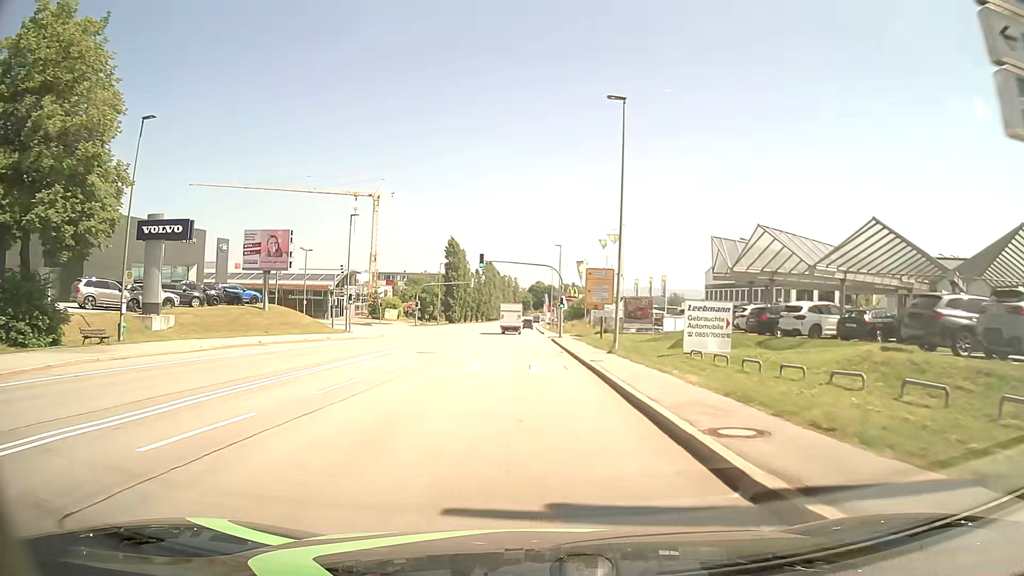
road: secondary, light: Day
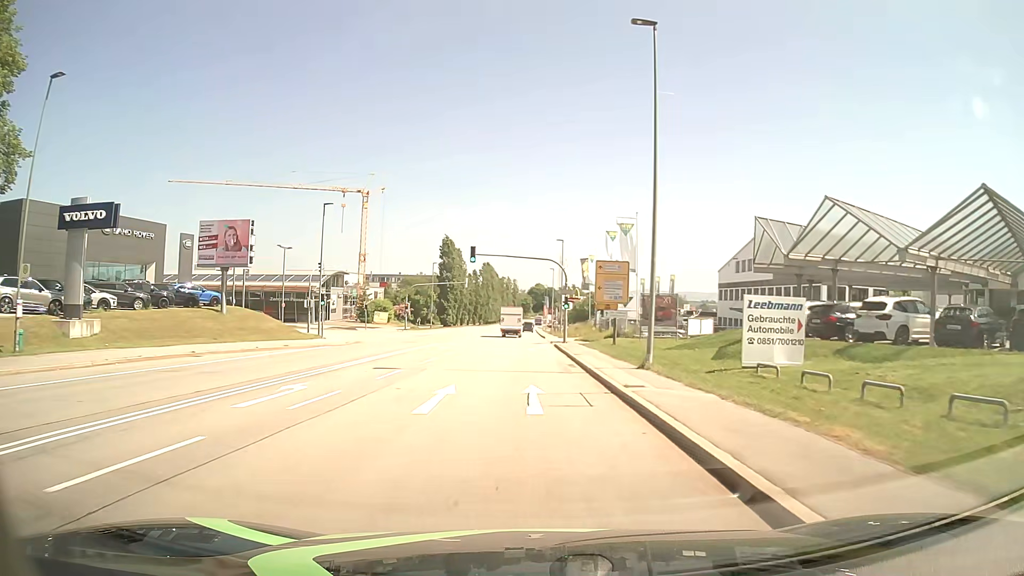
(+0.1, +7.7) m; +1°
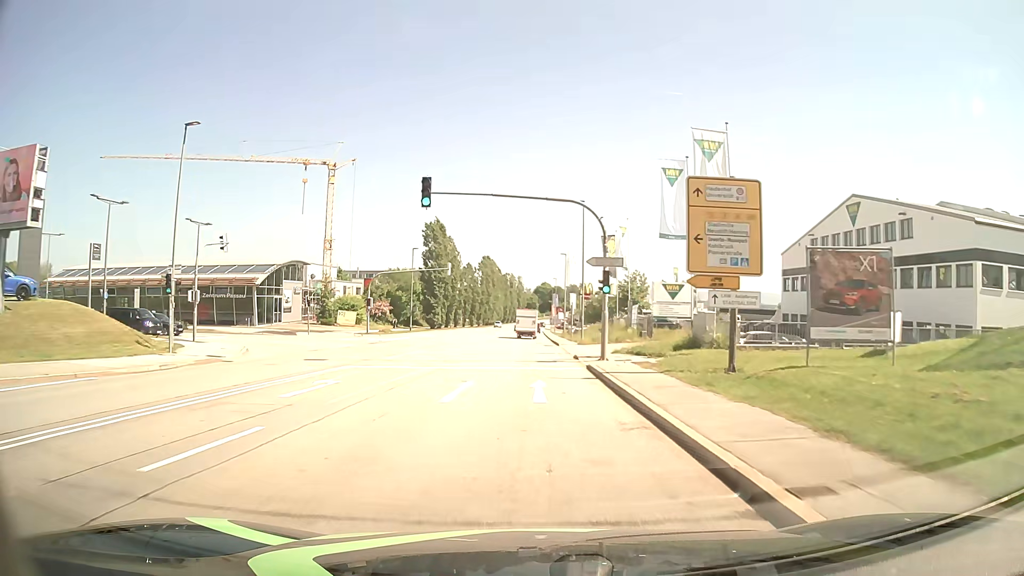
(-0.3, +23.0) m; -1°
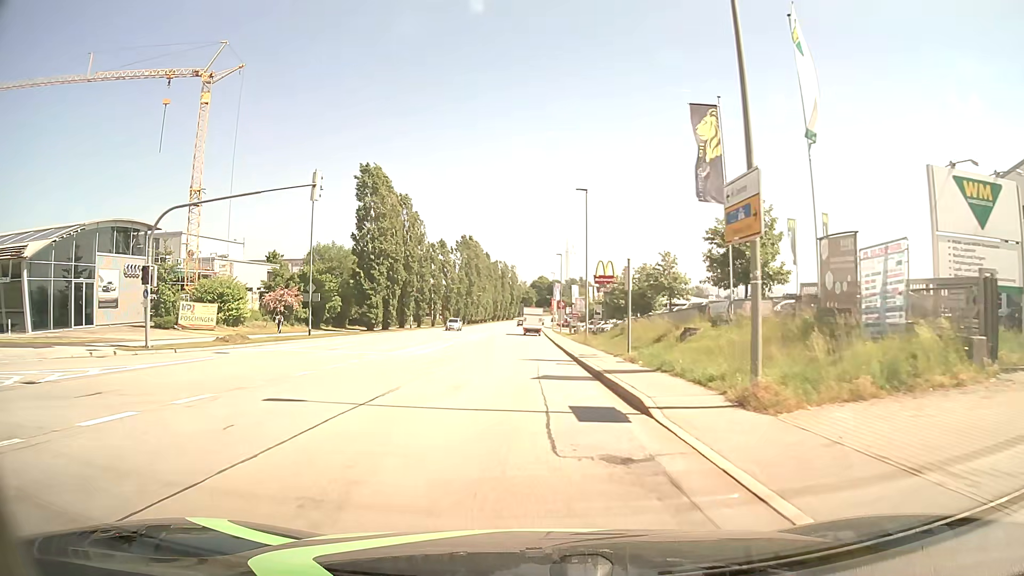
(+0.2, +38.3) m; 0°
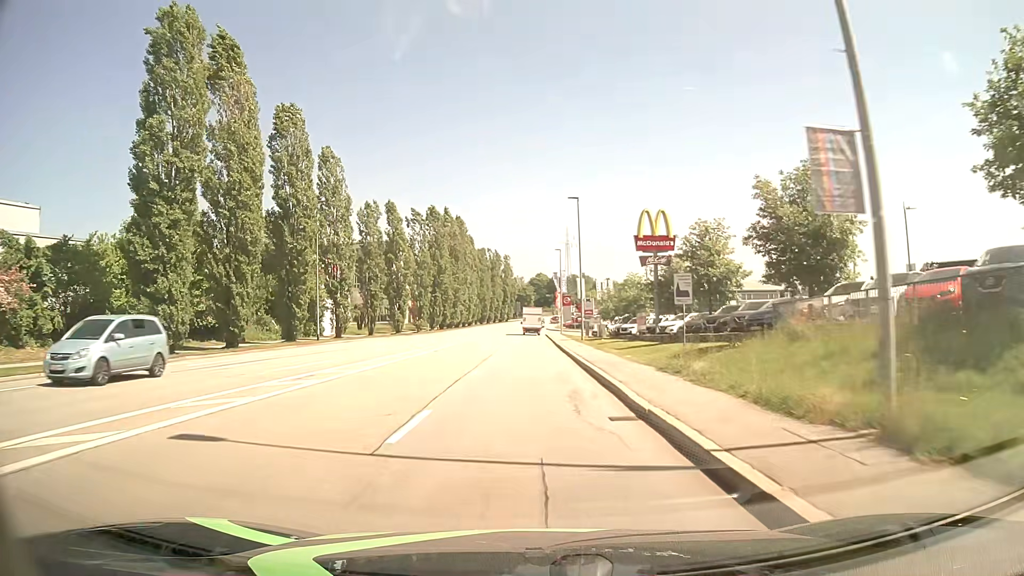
(0.0, +38.3) m; 0°
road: tertiary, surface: asphalt
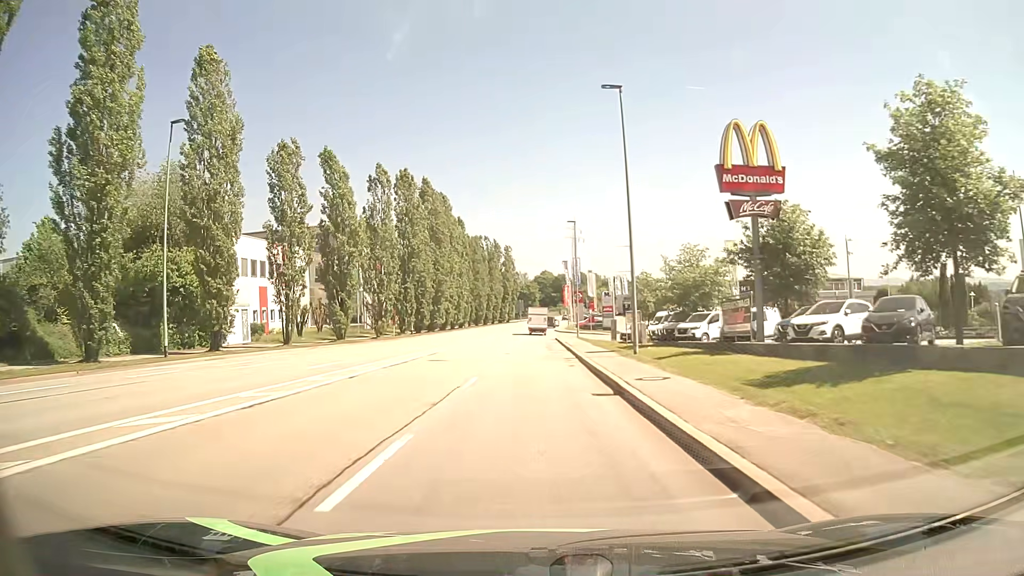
(-0.1, +22.8) m; -1°
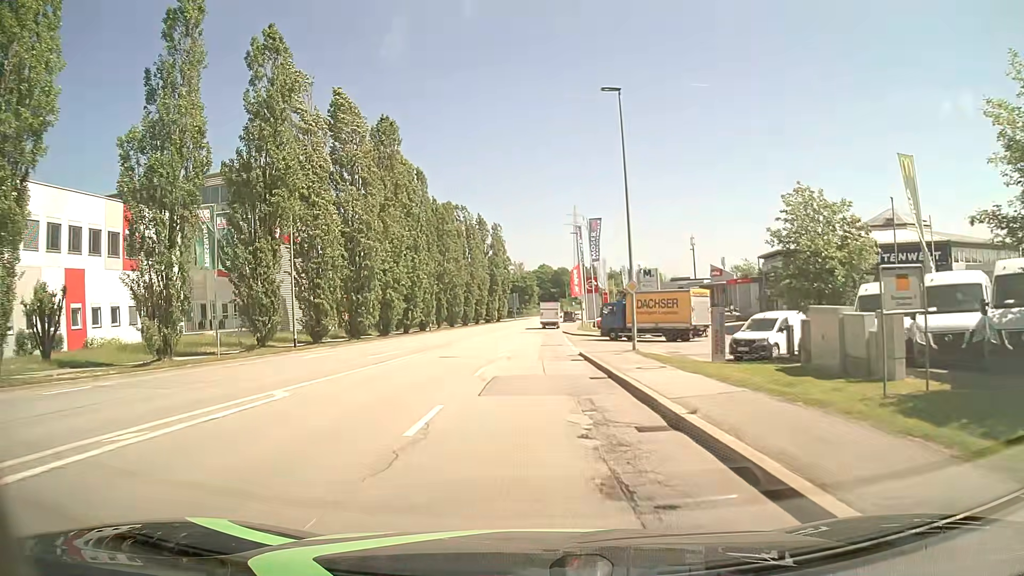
(0.0, +33.8) m; 0°
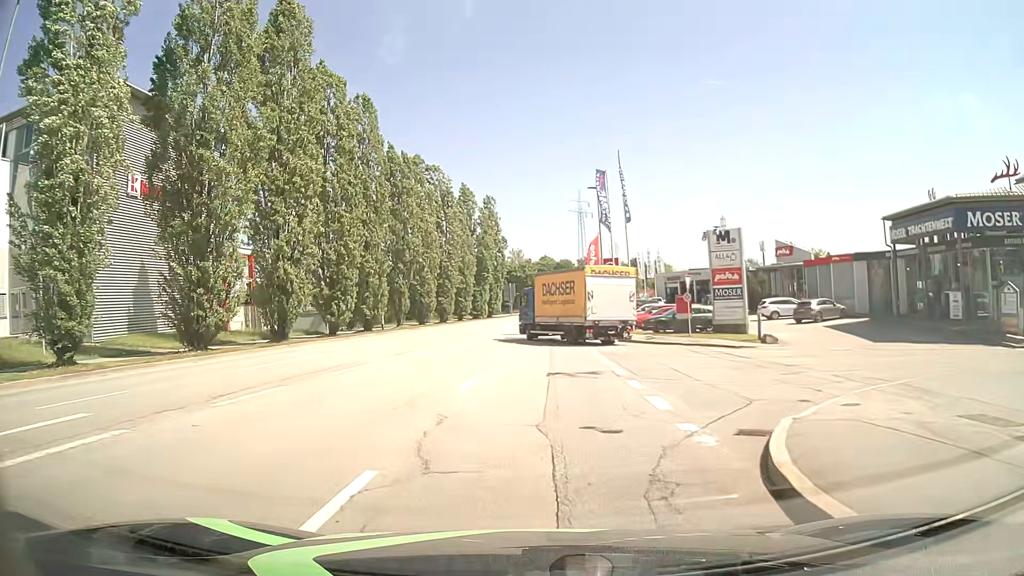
(0.0, +22.9) m; 0°
